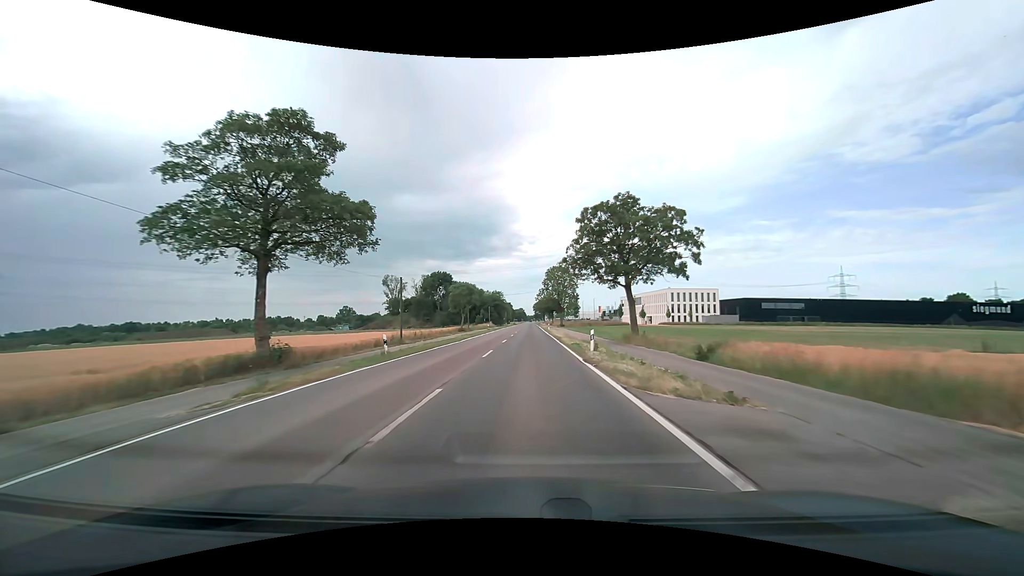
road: tertiary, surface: asphalt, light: Day
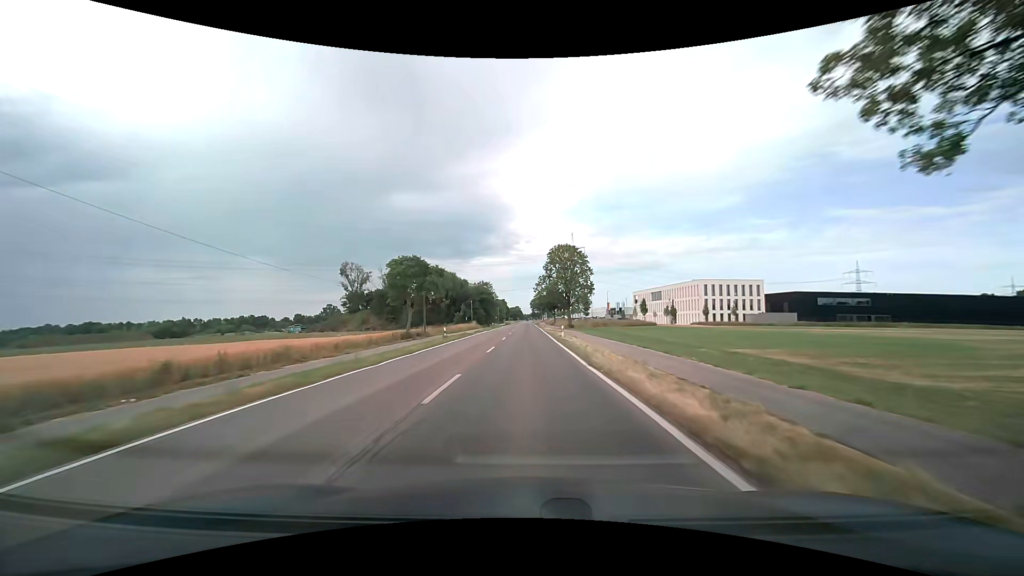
(+0.2, +34.9) m; 0°
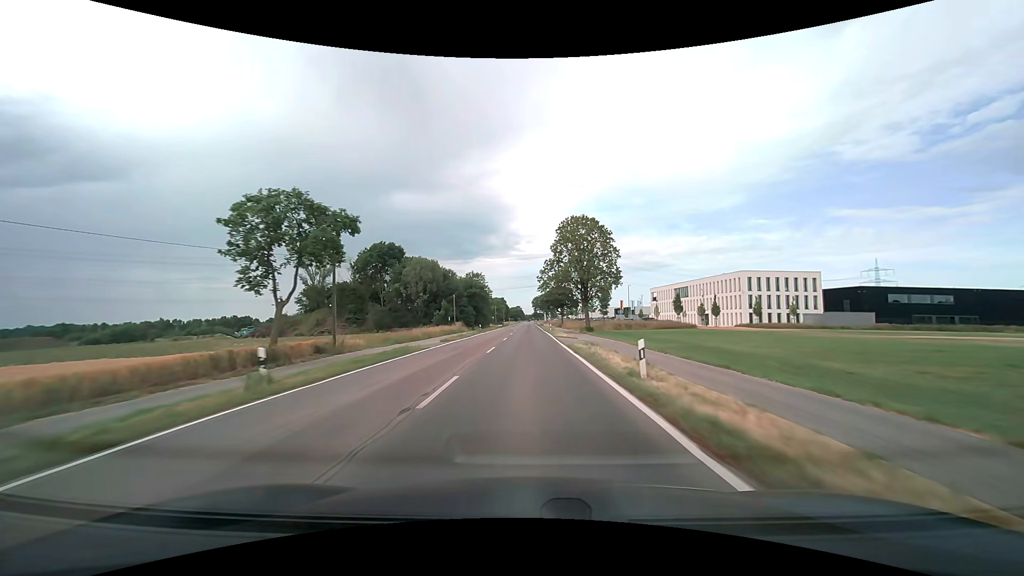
(0.0, +25.4) m; 0°
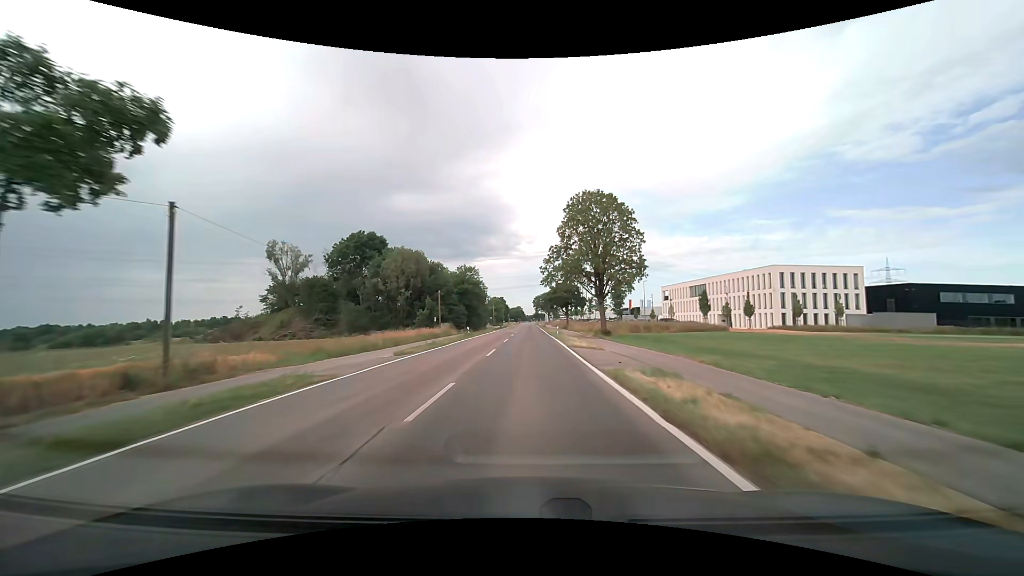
(0.0, +13.3) m; 0°
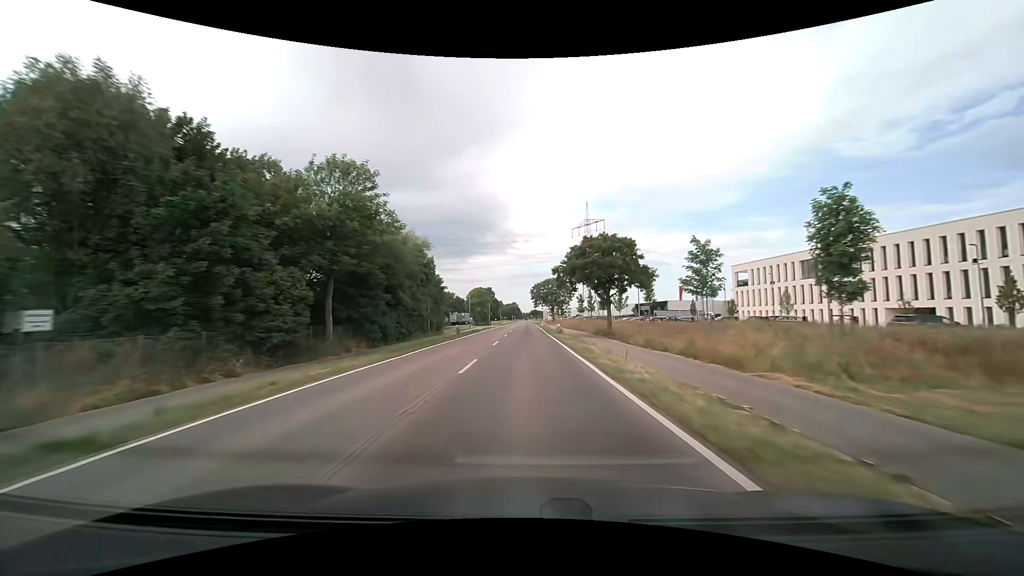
(+0.1, +56.3) m; 0°
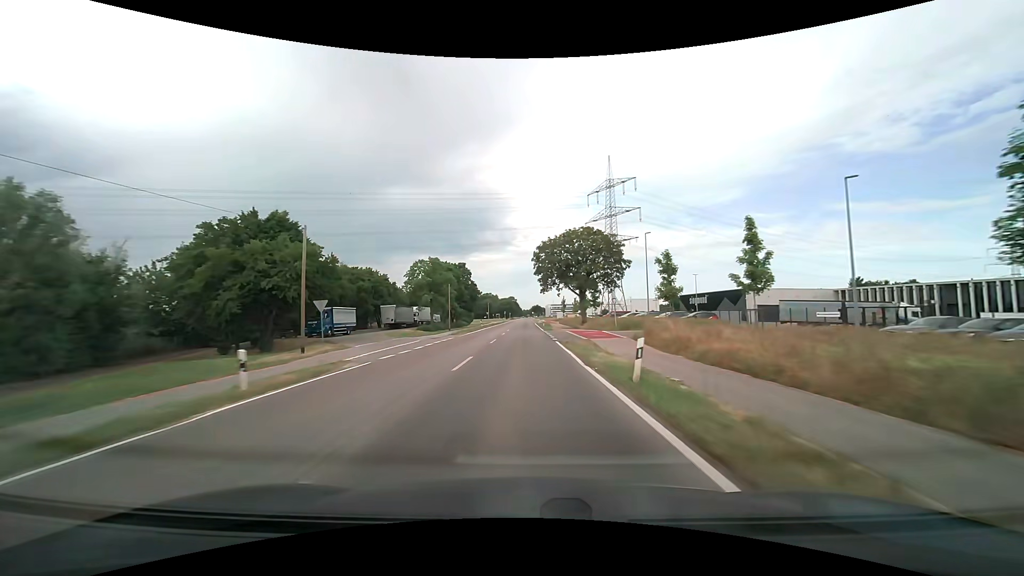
(-0.1, +73.5) m; 0°
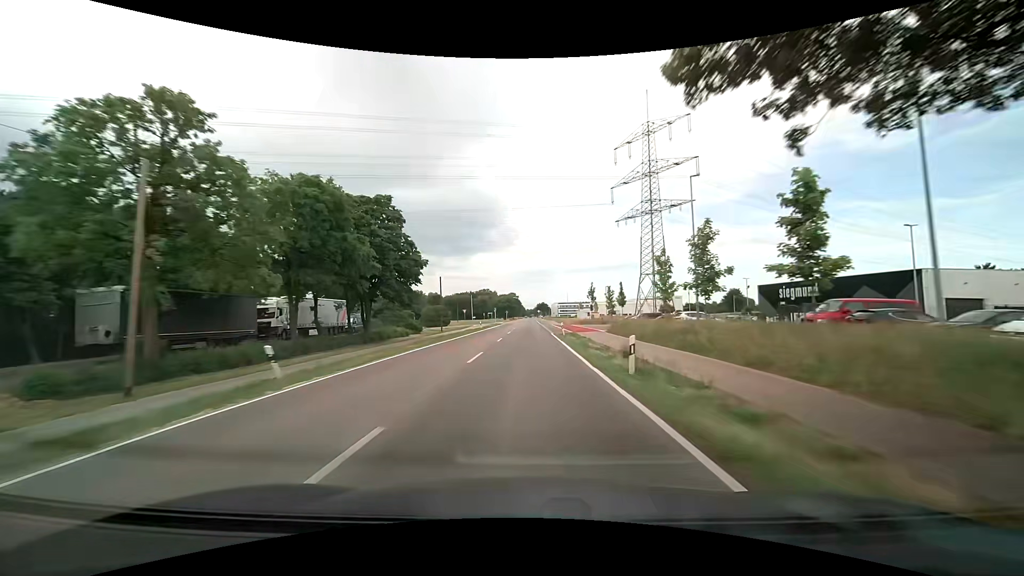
(-0.1, +57.4) m; 0°
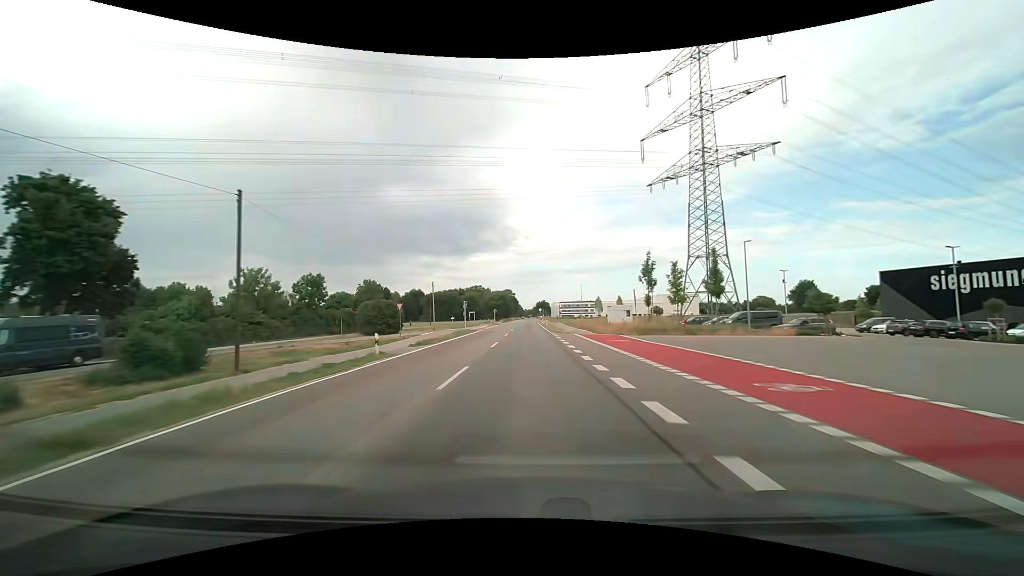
(-0.2, +42.0) m; 0°
(0, +10) (0, +20) (0, +30) (0, +40) (0, +50) (0, +60) (0, +70) (0, +80) (0, +90) (0, +100) m
